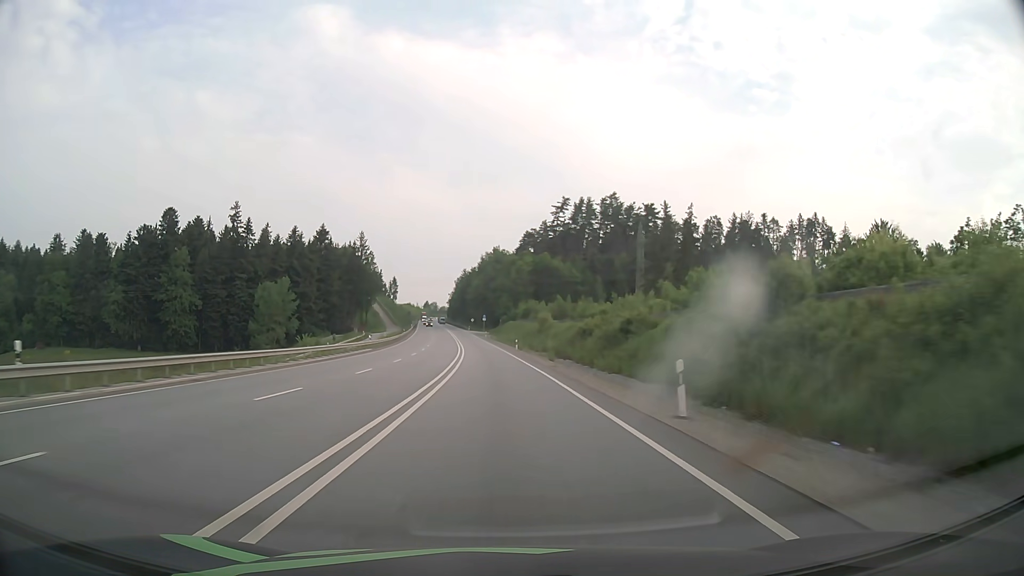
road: primary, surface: asphalt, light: Day
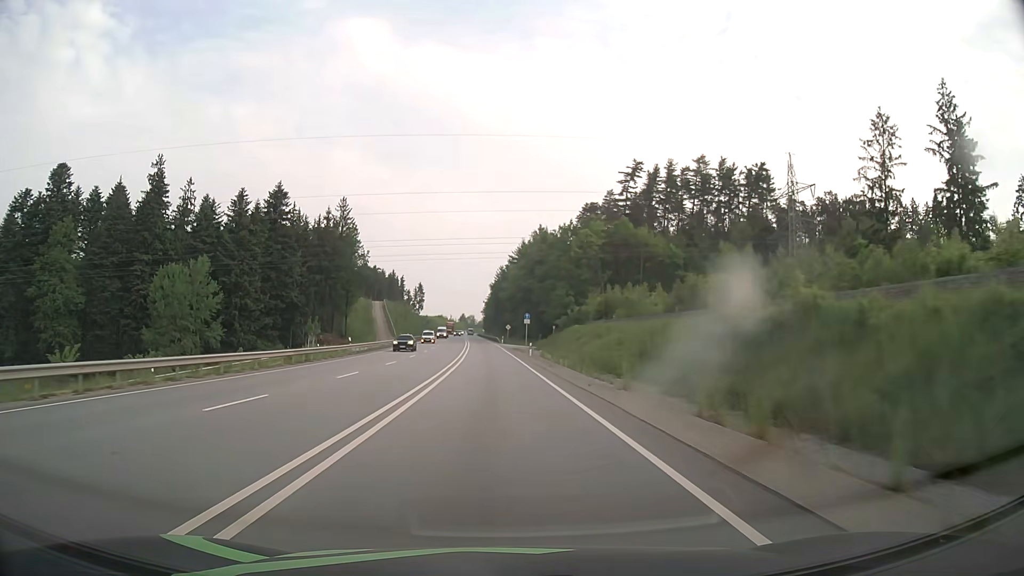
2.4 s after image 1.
(-2.0, +62.5) m; -4°
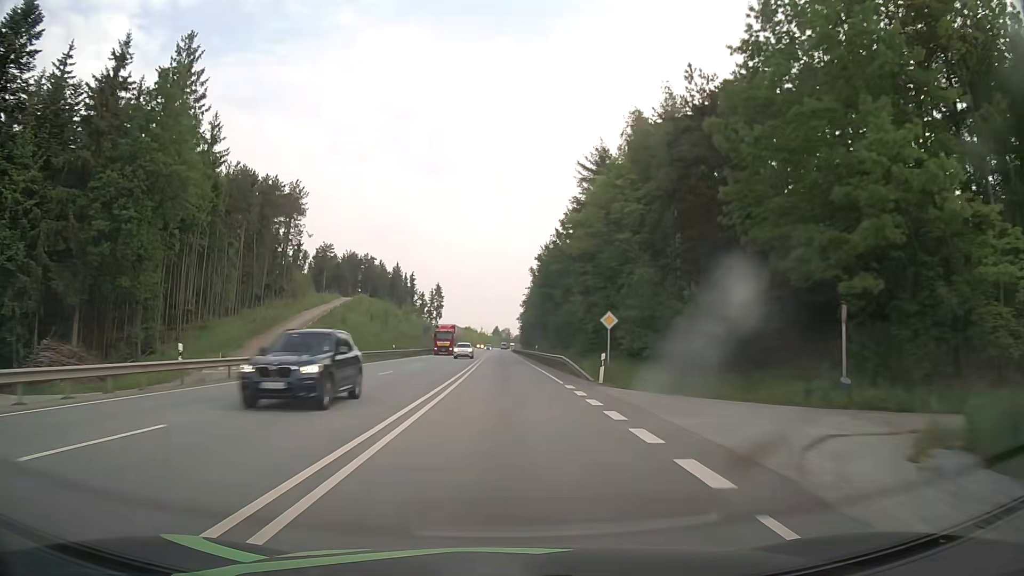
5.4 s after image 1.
(-2.6, +77.9) m; -3°
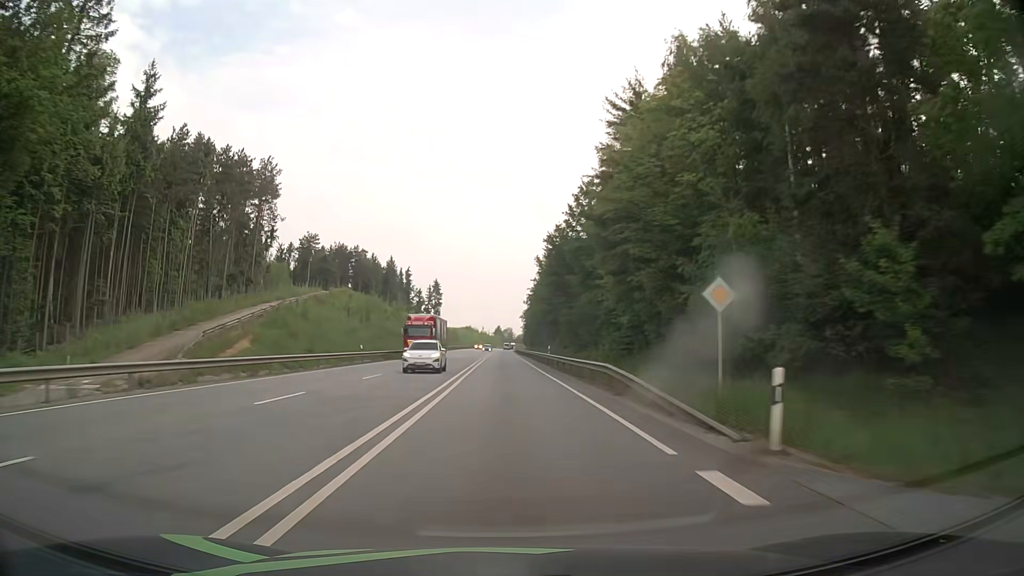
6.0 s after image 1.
(-0.1, +15.6) m; 0°
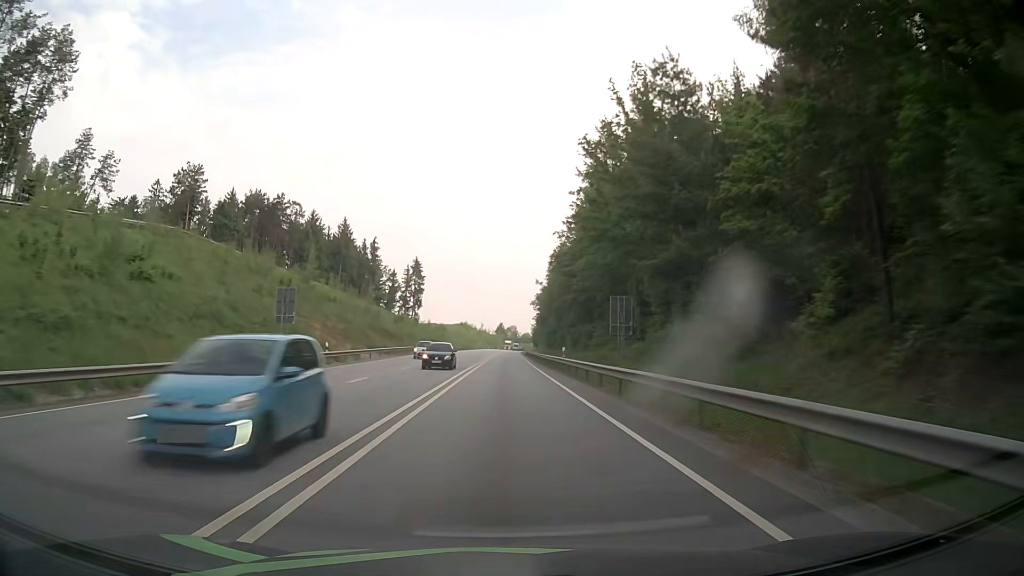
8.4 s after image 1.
(-0.3, +62.8) m; 0°
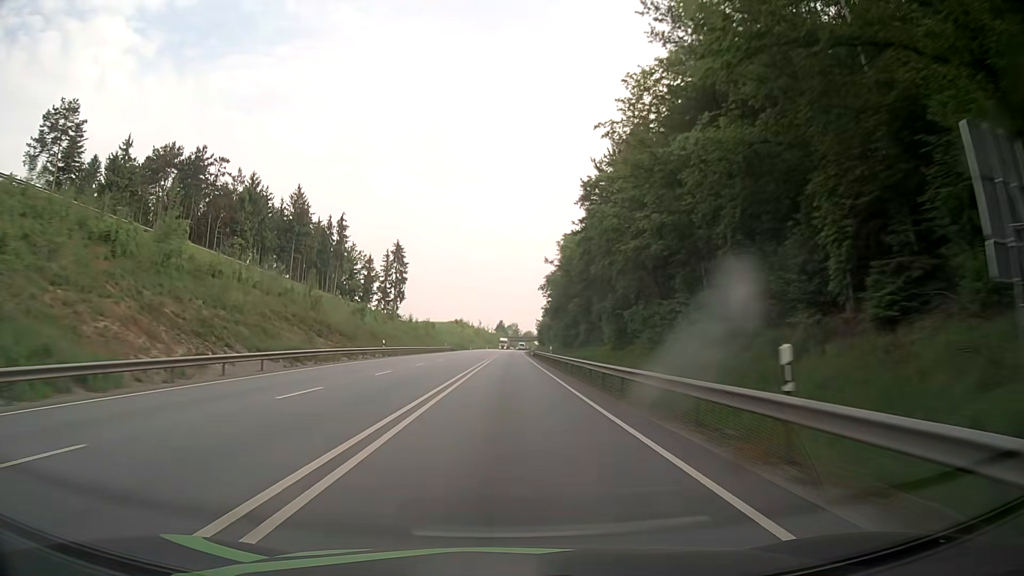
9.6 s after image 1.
(0.0, +31.5) m; 0°
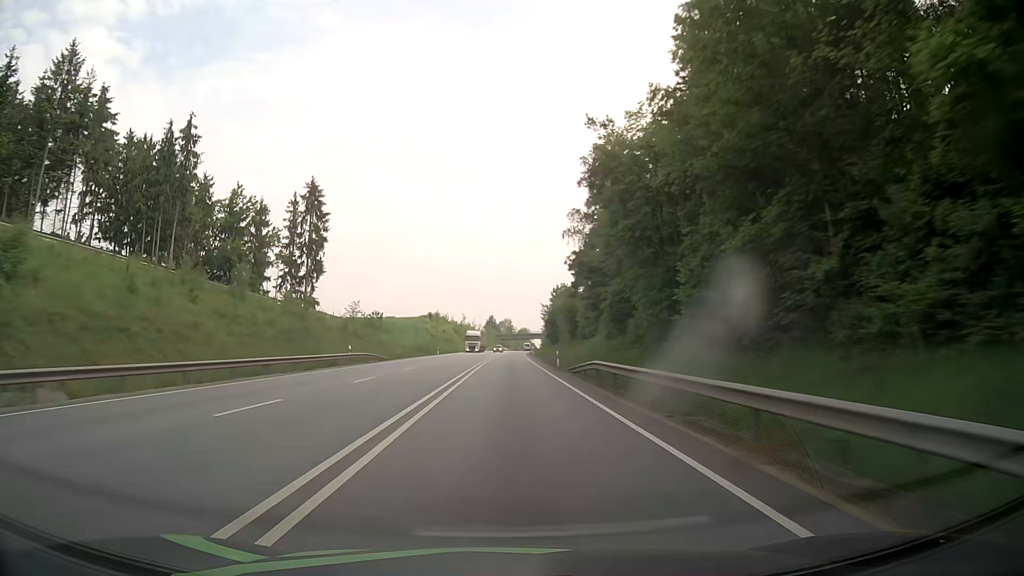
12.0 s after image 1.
(+0.6, +63.2) m; +1°
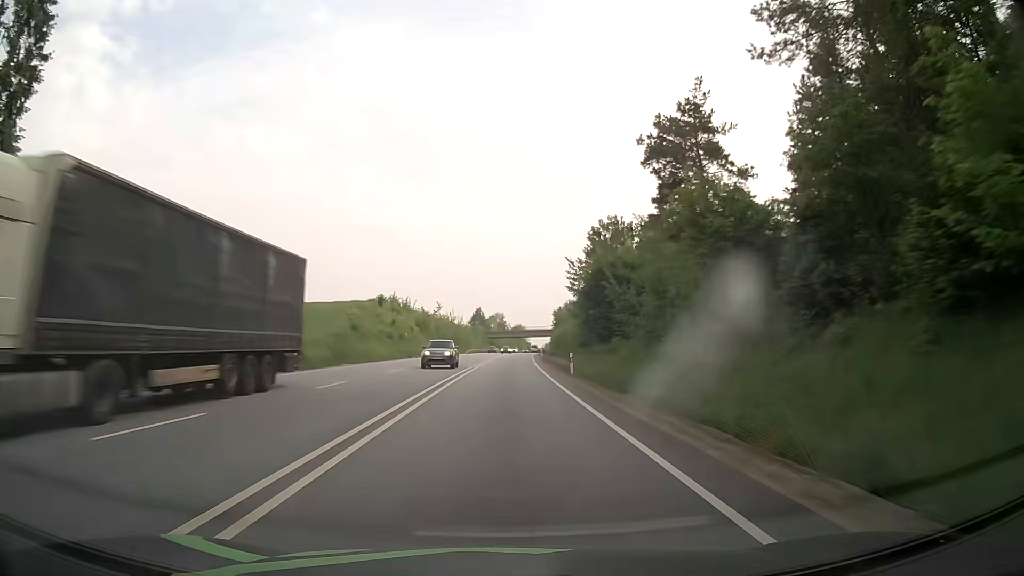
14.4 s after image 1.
(+0.3, +63.2) m; +1°
(0, +10) (0, +20) (0, +30) (0, +40) (0, +50) (+1, +60) (+1, +70) (+1, +80) (+2, +90) (+2, +100) m
